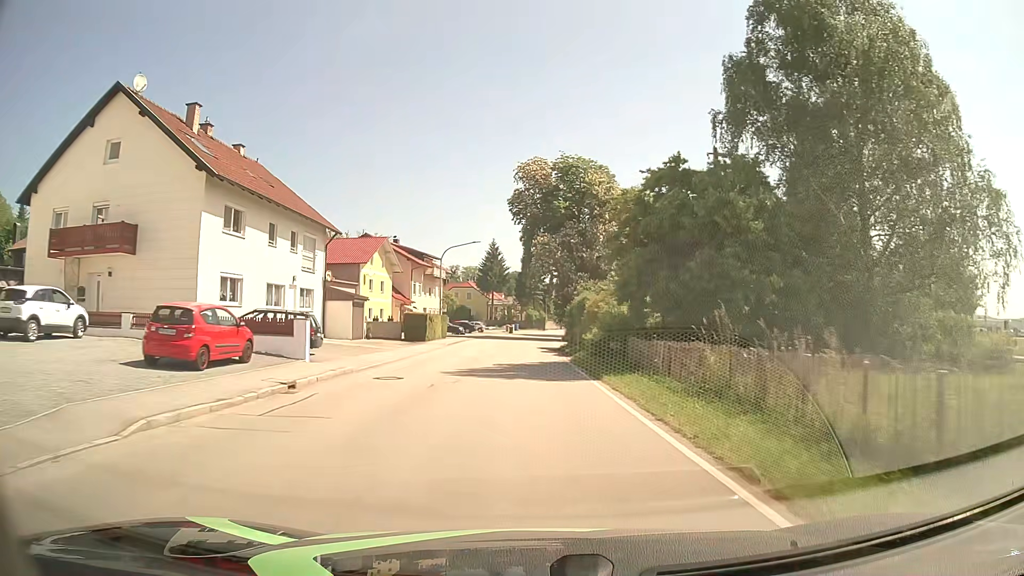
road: secondary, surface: asphalt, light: Day
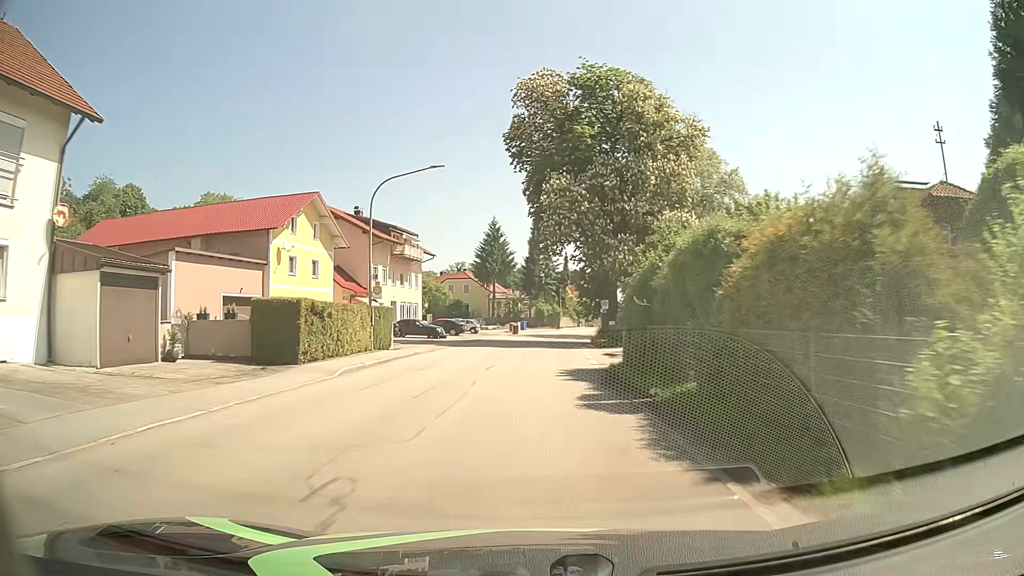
(-0.2, +24.6) m; -1°
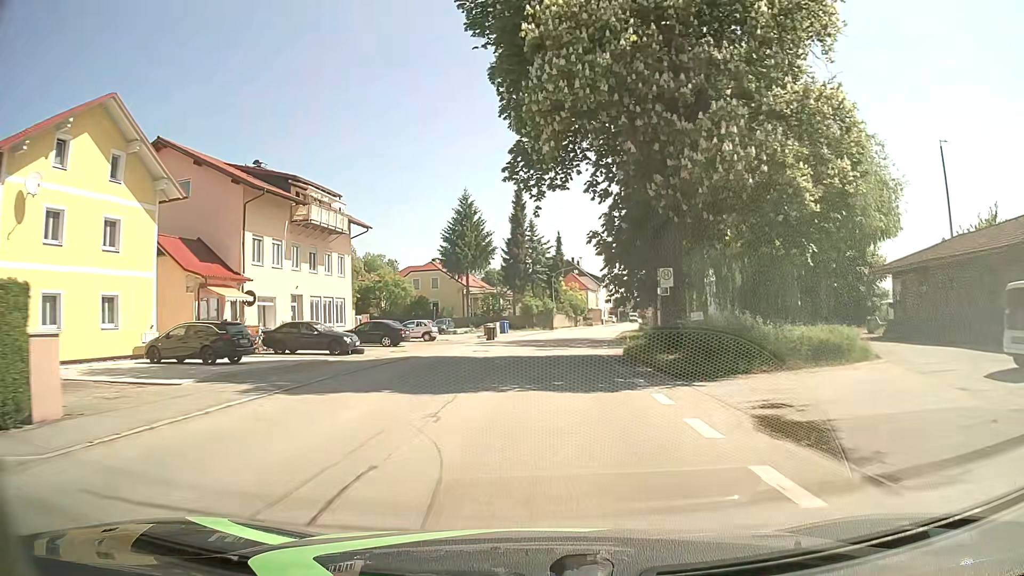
(+0.2, +23.0) m; +1°
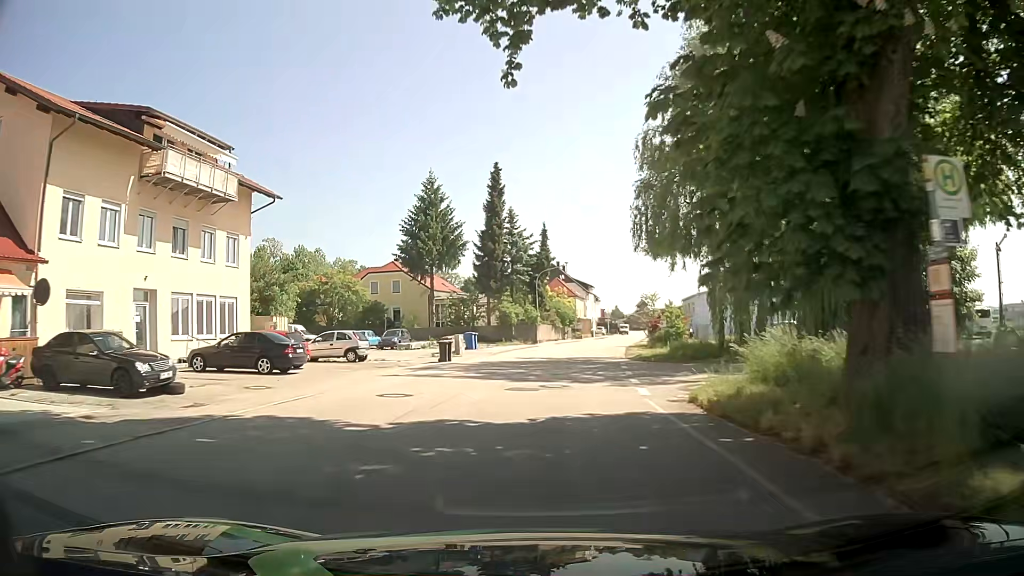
(+0.2, +15.1) m; +1°
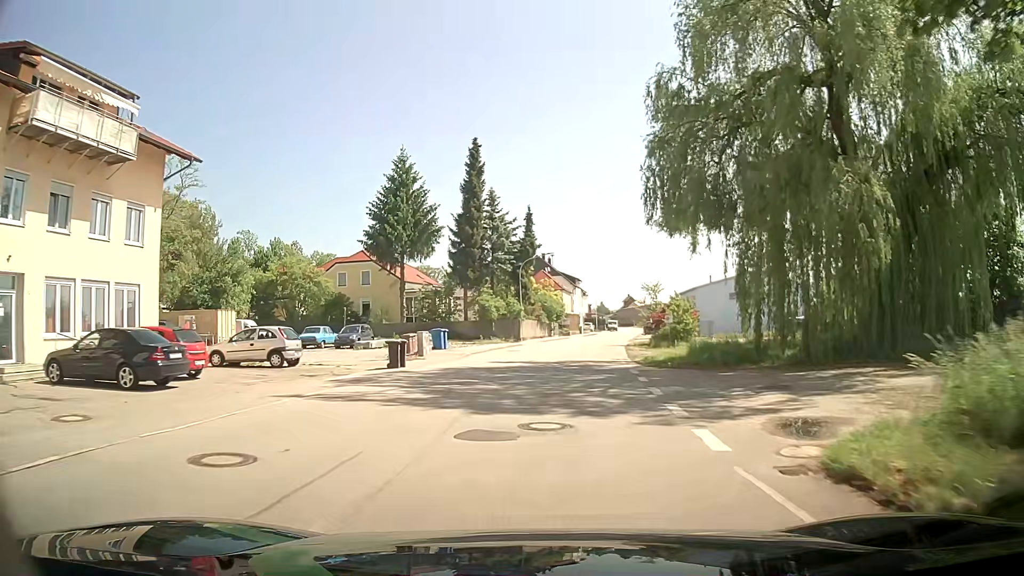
(+0.1, +7.5) m; +1°
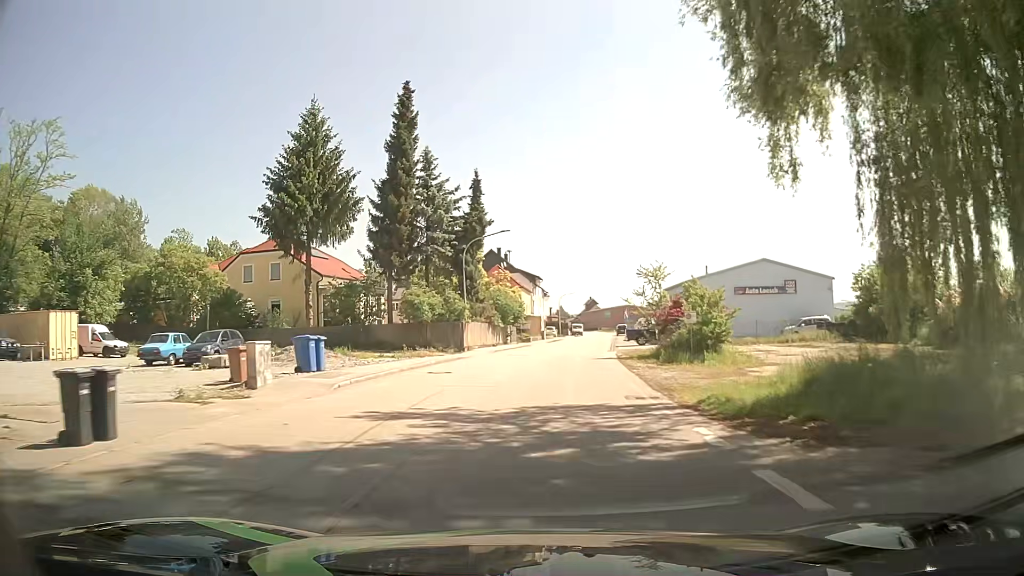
(+0.5, +15.2) m; +4°
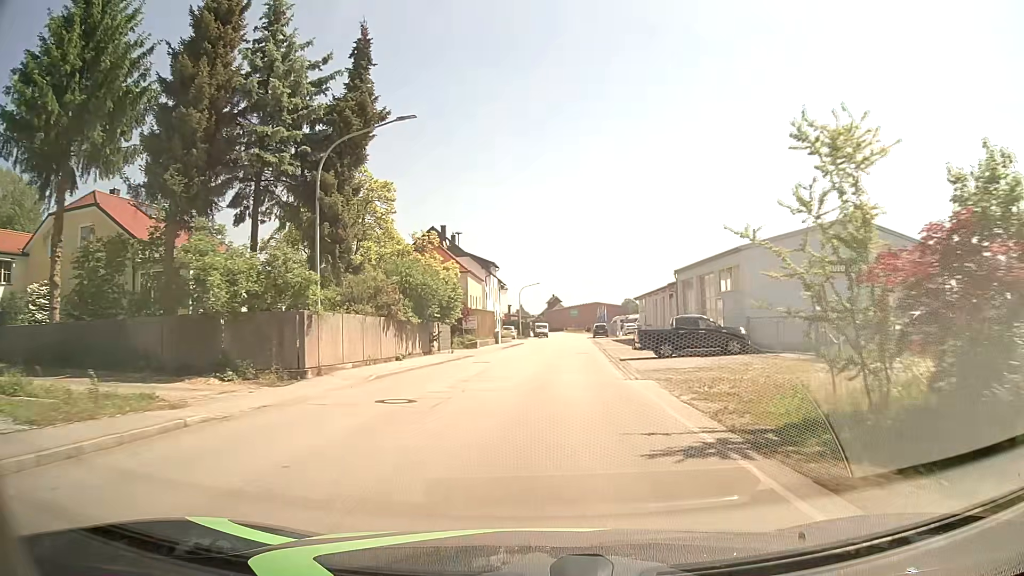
(+0.8, +22.8) m; +4°
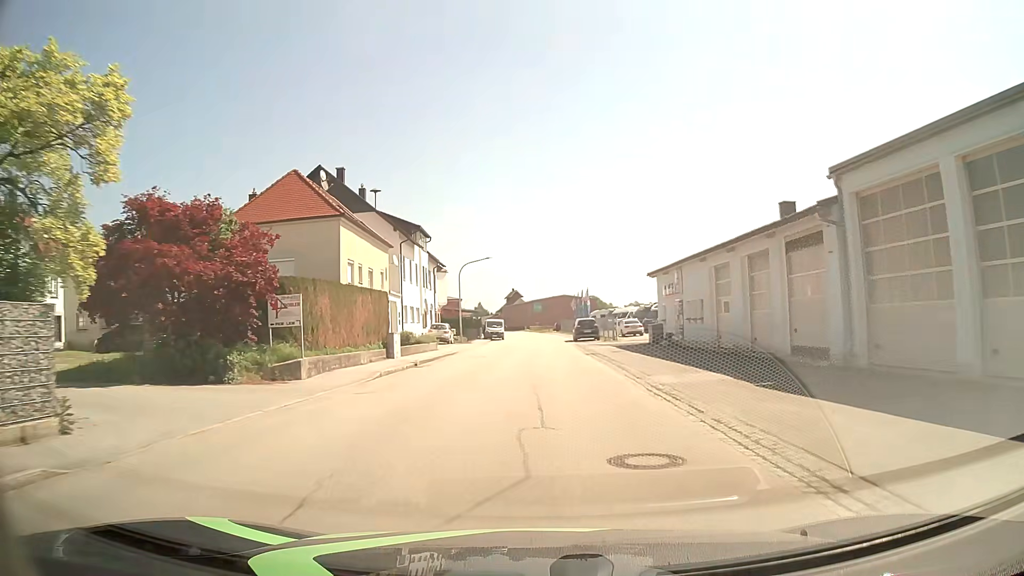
(+1.1, +30.3) m; +3°
(0, +10) (0, +20) (0, +30) (0, +40) (0, +50) (0, +60) (0, +70) (0, +80) (0, +90) (-1, +100) m
